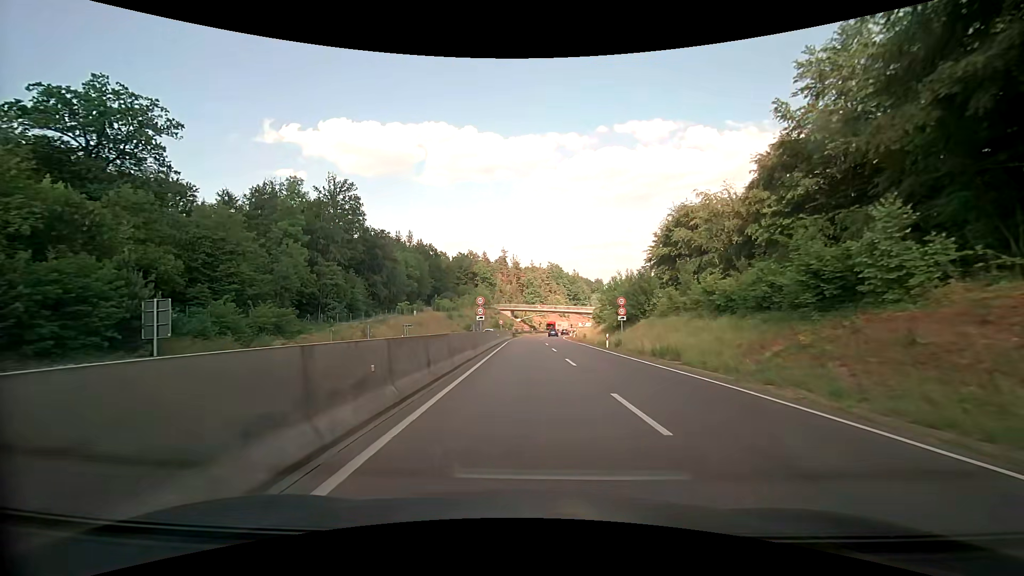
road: trunk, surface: asphalt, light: Day
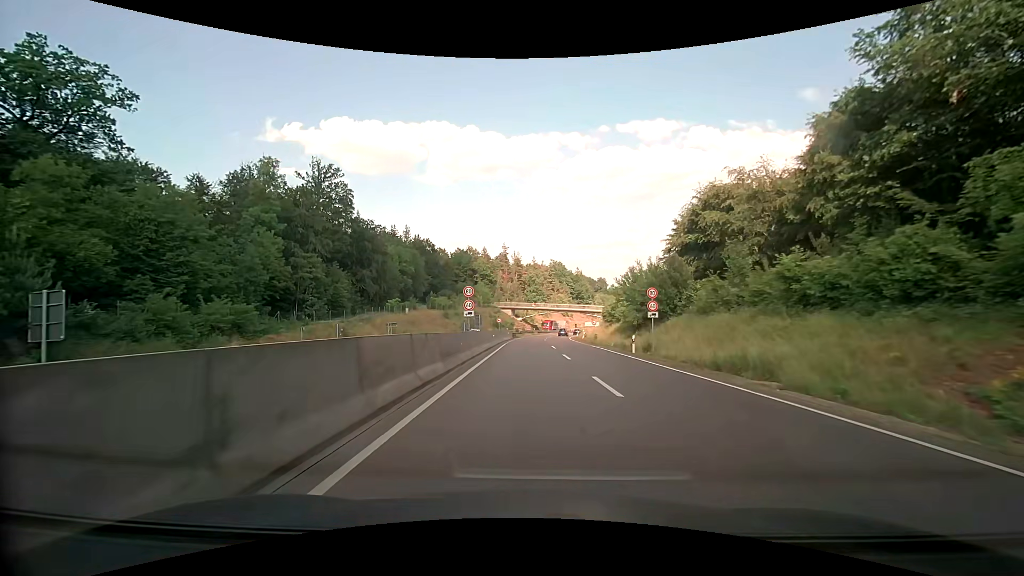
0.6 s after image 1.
(0.0, +8.8) m; 0°
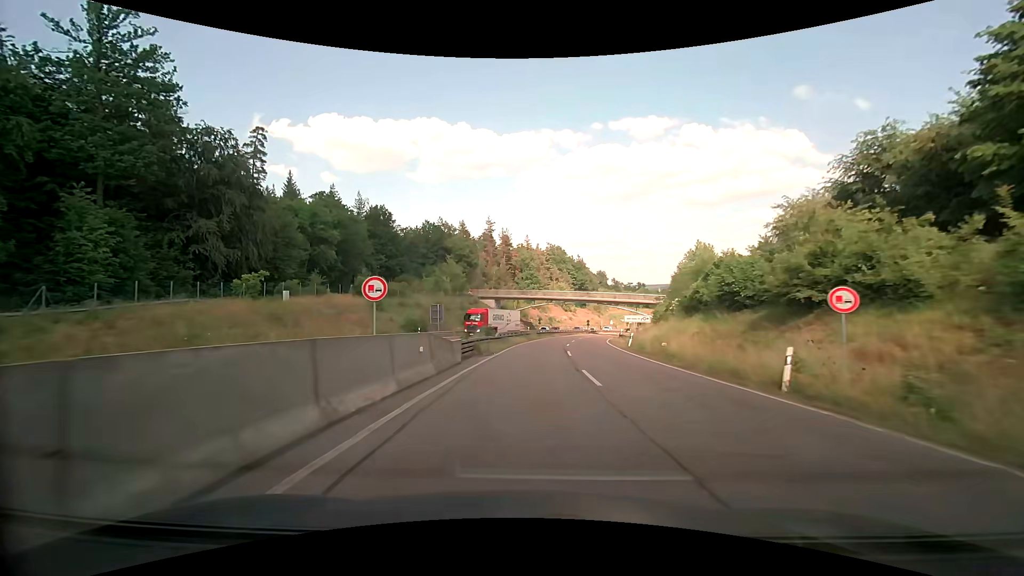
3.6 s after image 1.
(+0.4, +46.7) m; +1°
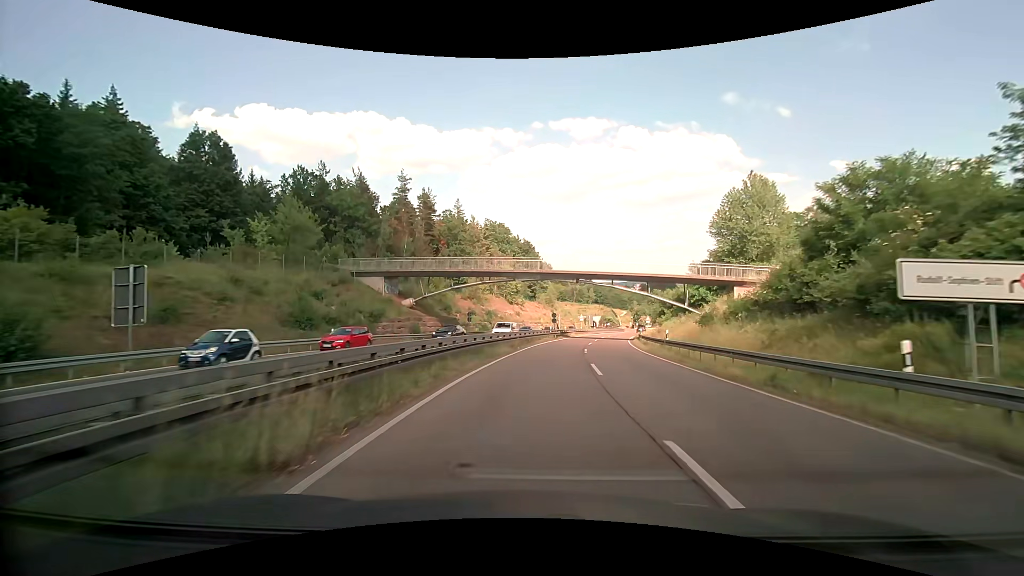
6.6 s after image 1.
(+2.5, +46.0) m; +7°
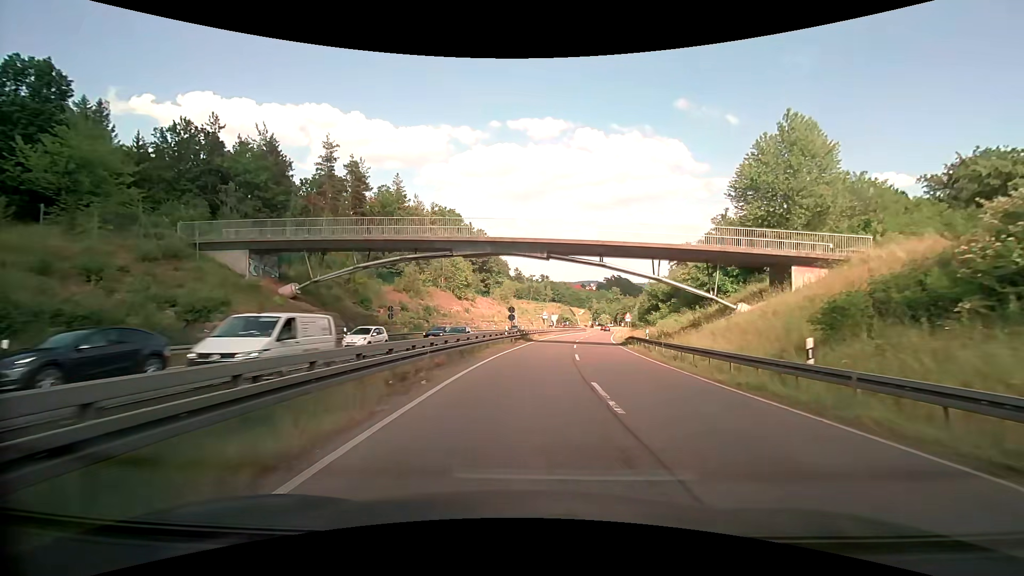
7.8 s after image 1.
(+0.7, +18.1) m; +5°
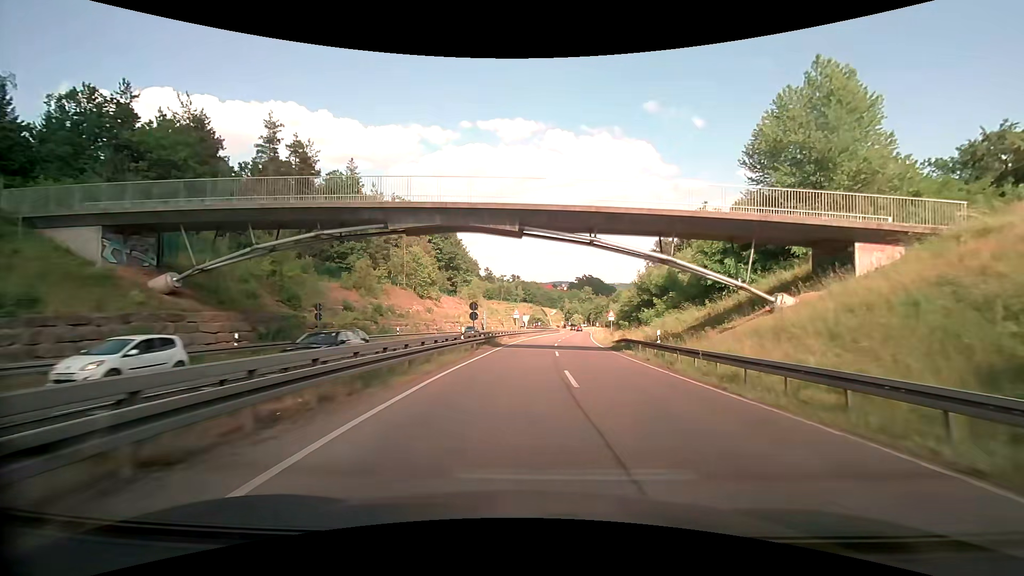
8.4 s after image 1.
(+0.3, +9.0) m; +3°
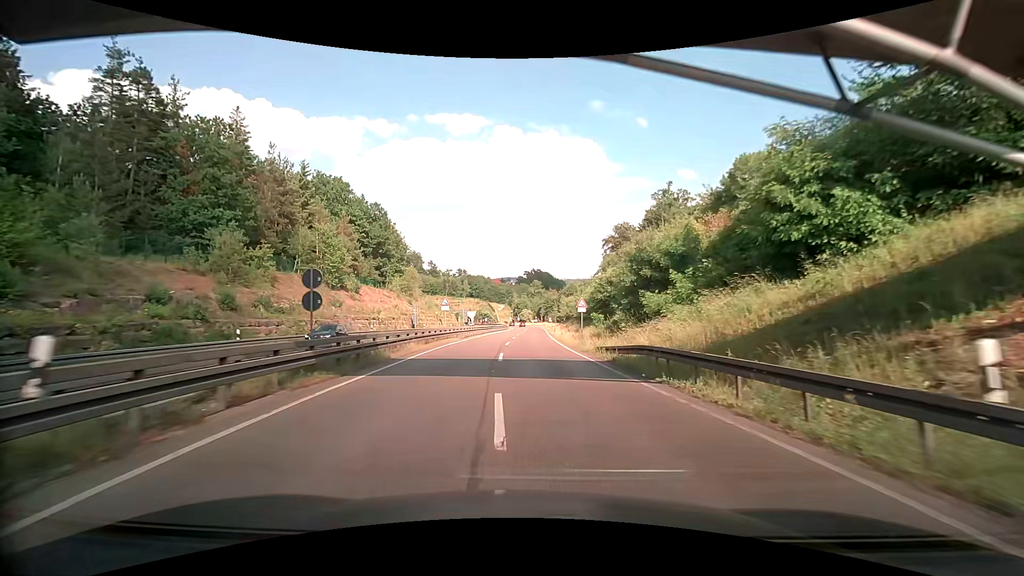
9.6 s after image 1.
(+1.1, +18.0) m; +6°
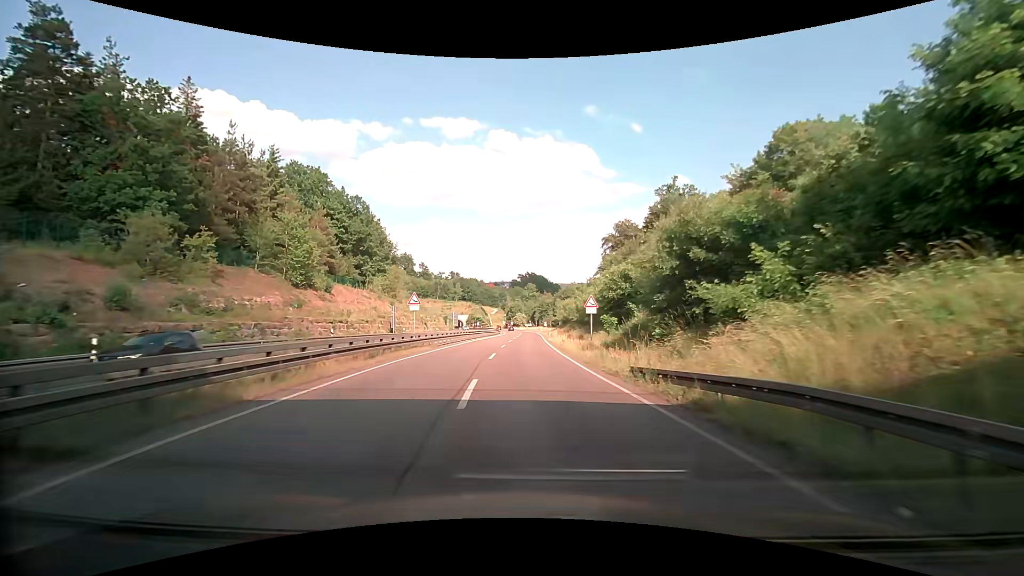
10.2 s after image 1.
(+0.1, +9.0) m; +1°
(0, +10) (0, +20) (0, +30) (+1, +40) (+1, +50) (+1, +60) (+1, +70) (+1, +80) (+1, +90) (+1, +100) m
